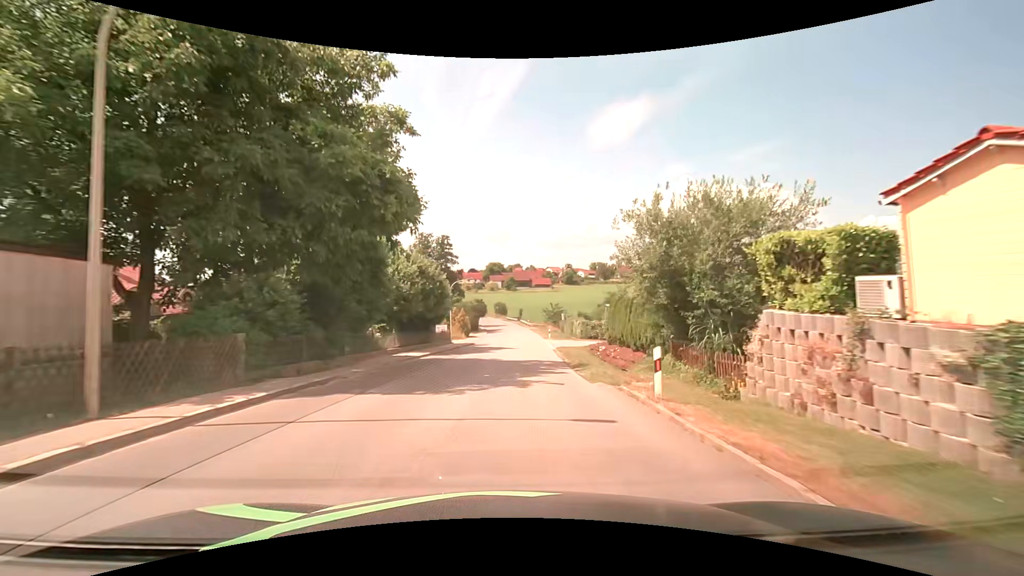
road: tertiary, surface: asphalt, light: Day
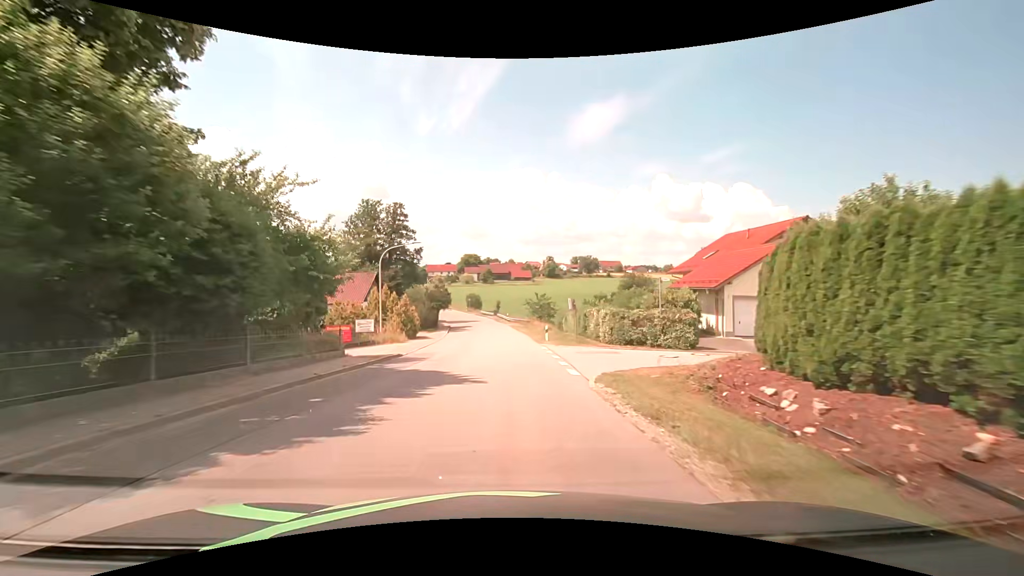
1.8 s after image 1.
(+0.9, +22.9) m; +3°
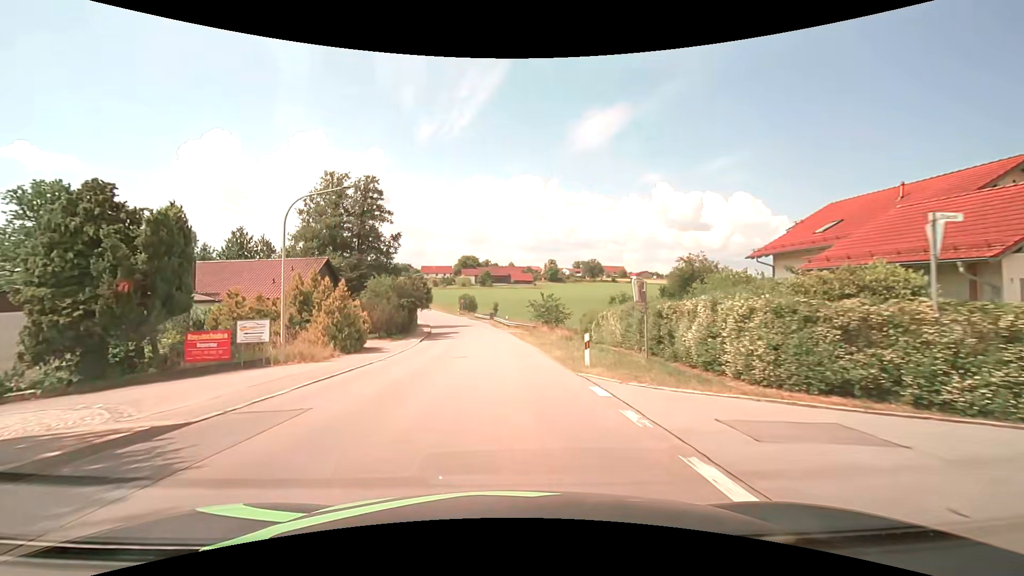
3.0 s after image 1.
(+0.1, +15.4) m; 0°
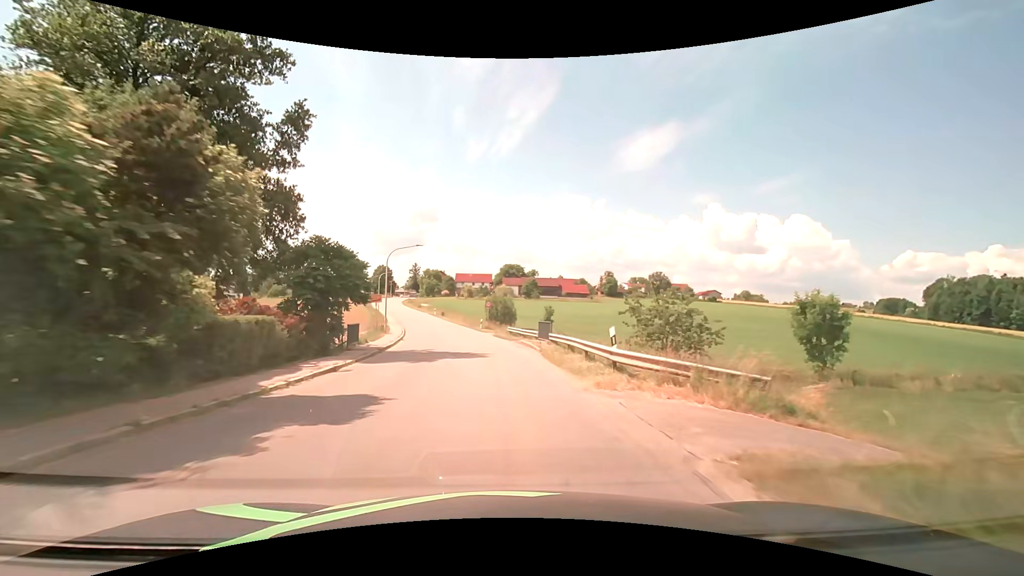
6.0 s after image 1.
(-0.9, +38.7) m; -4°
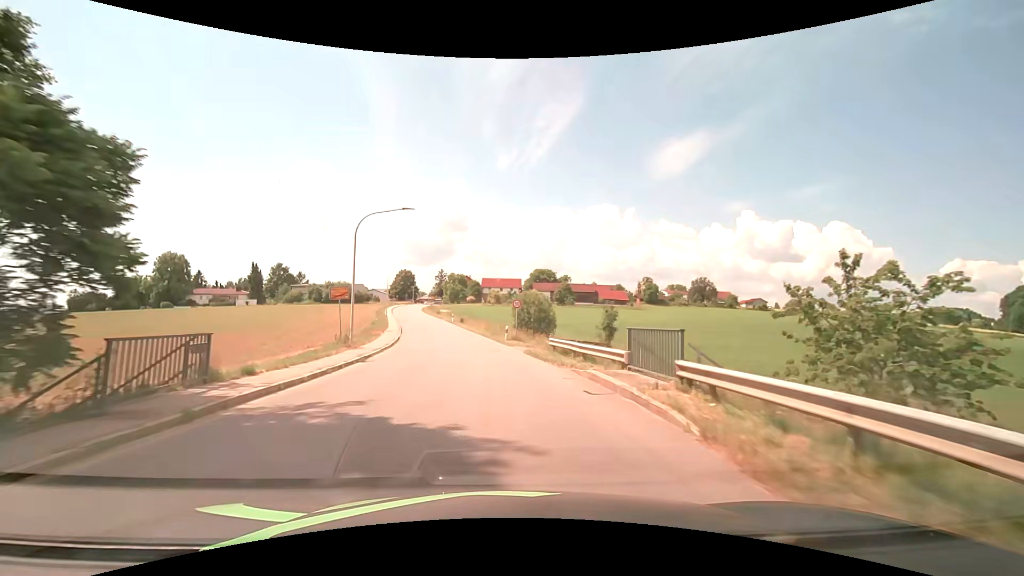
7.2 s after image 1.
(-0.5, +15.6) m; -4°
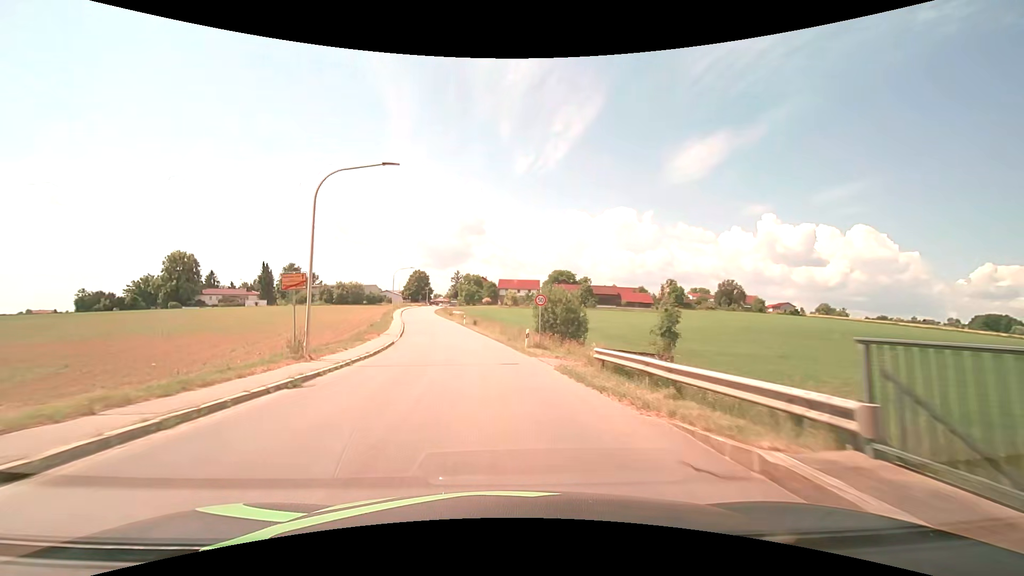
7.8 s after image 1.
(-0.1, +7.8) m; -2°
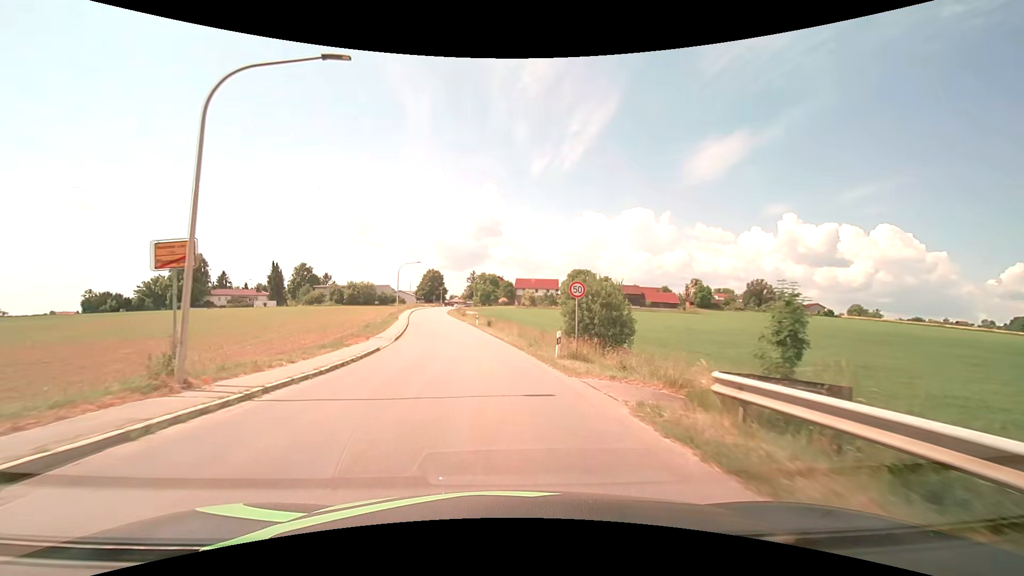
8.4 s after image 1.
(-0.1, +7.8) m; -1°
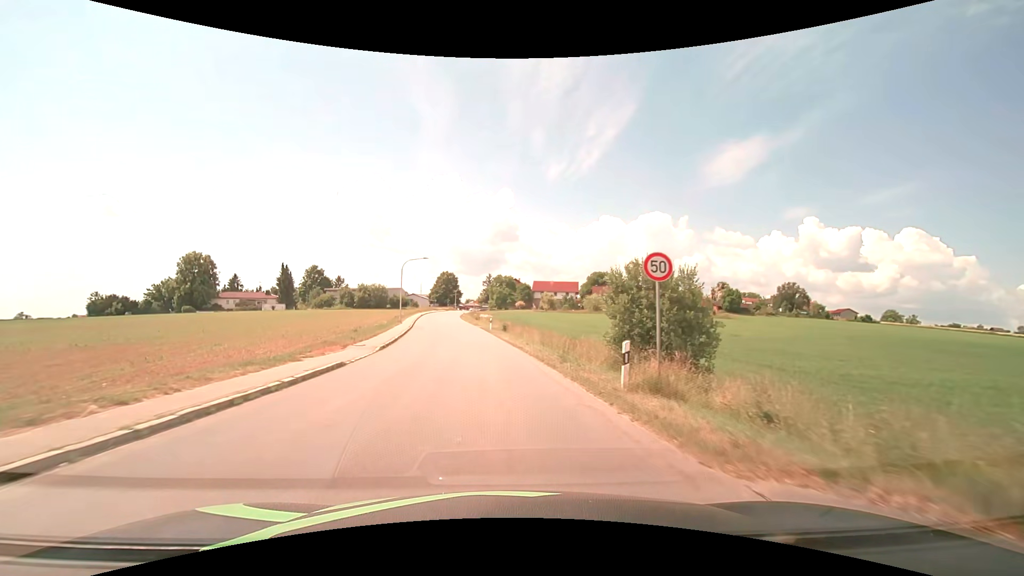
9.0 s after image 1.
(-0.2, +7.8) m; -2°
(0, +10) (-1, +20) (-2, +30) (-3, +40) (-4, +50) (-6, +60) (-7, +70) (-9, +79) (-10, +89) (-11, +99) m
